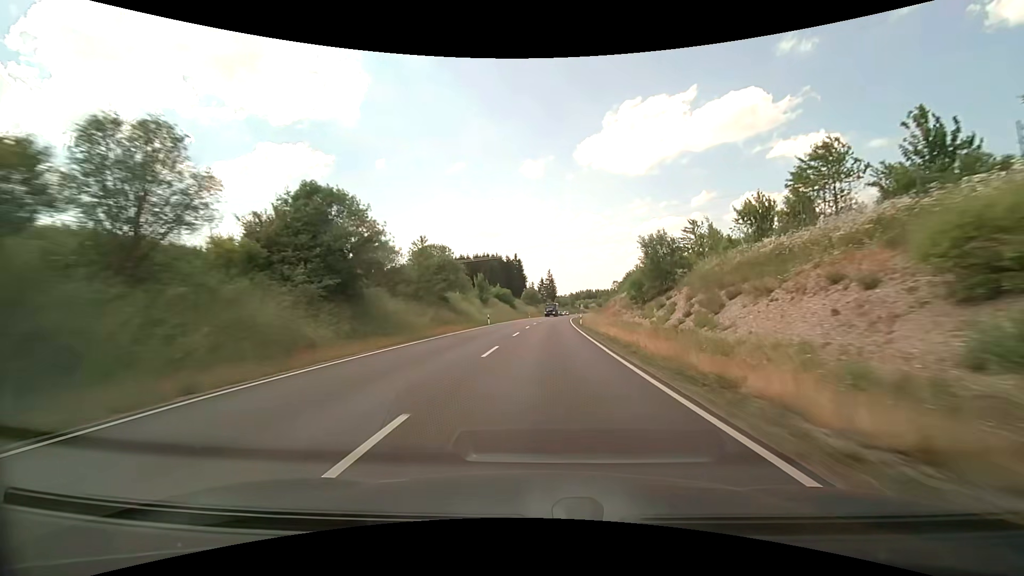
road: primary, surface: asphalt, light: Day
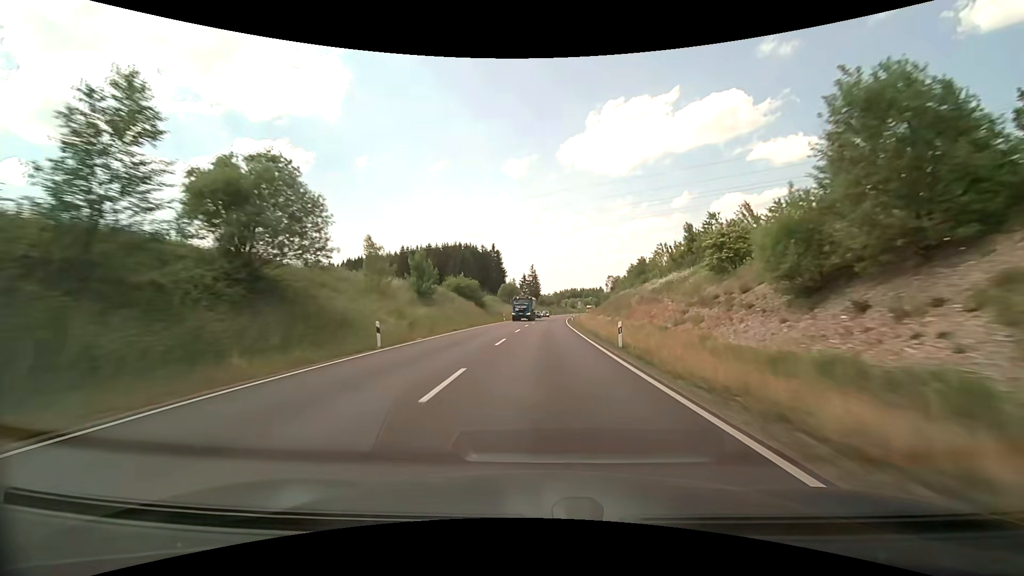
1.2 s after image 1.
(+0.6, +31.2) m; +2°
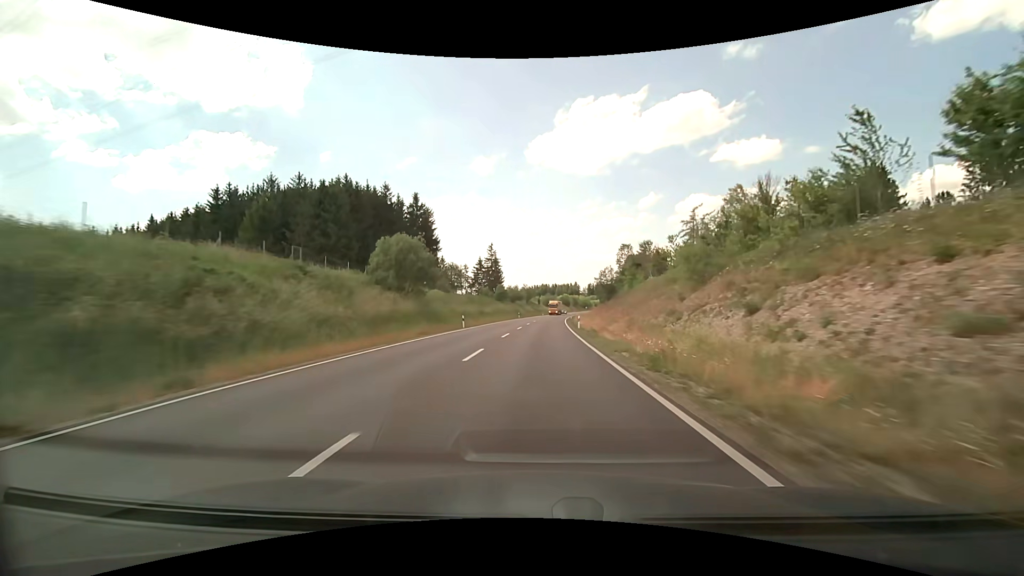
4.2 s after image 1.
(+2.5, +78.5) m; +4°
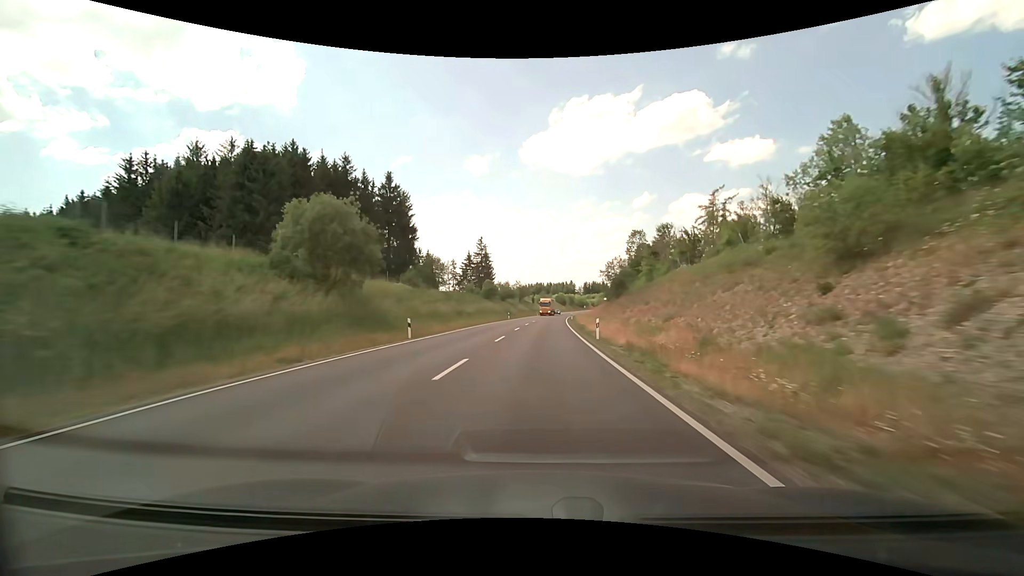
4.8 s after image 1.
(+0.1, +15.7) m; +1°
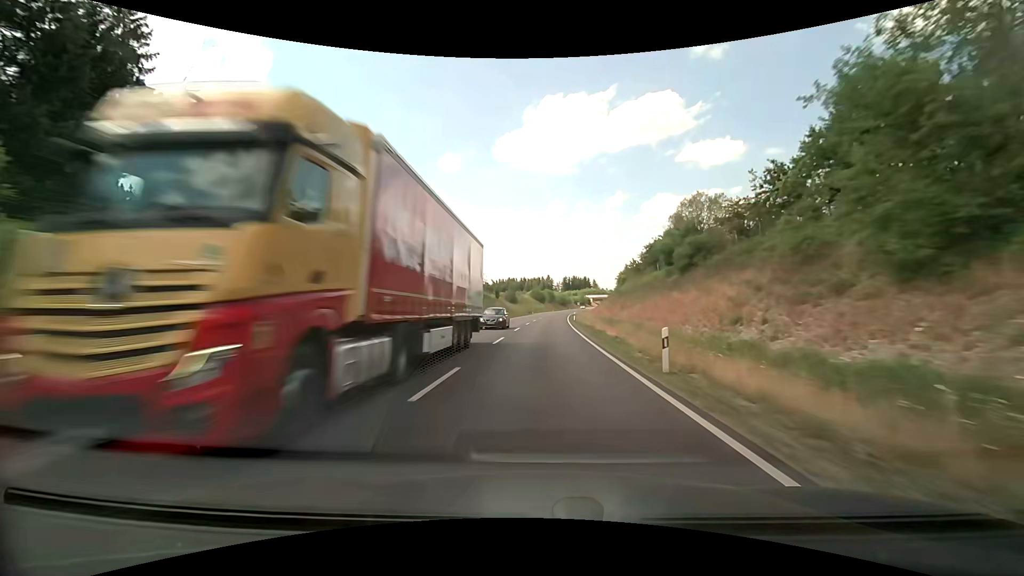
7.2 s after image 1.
(+1.5, +62.5) m; +3°
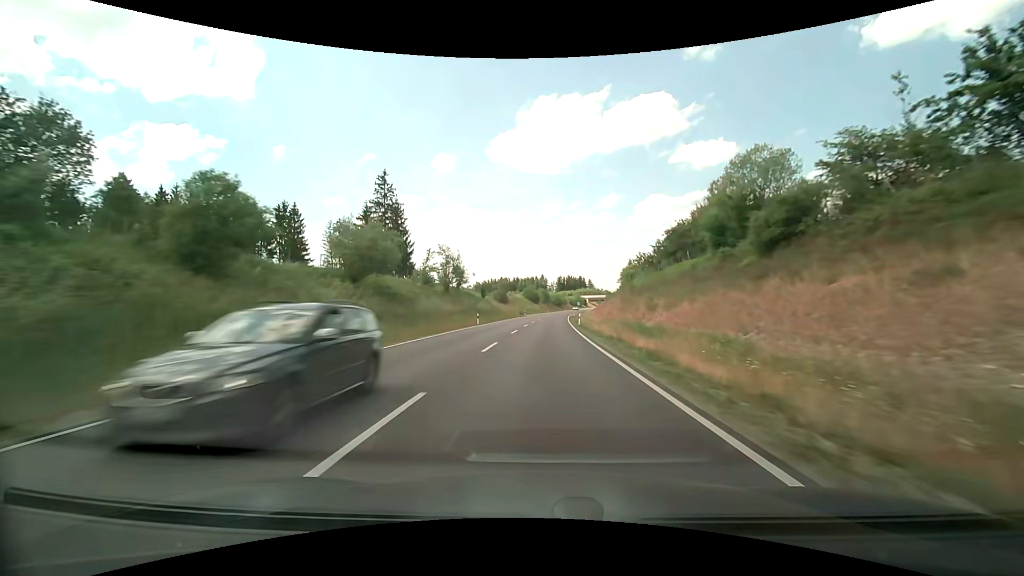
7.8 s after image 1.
(+0.1, +15.6) m; +1°
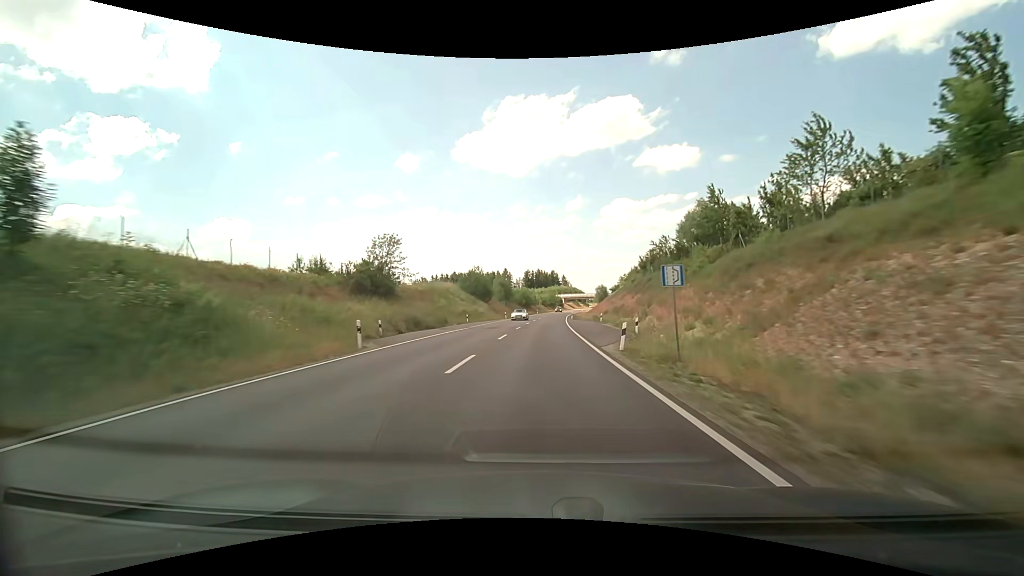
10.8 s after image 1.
(+2.5, +77.6) m; +4°
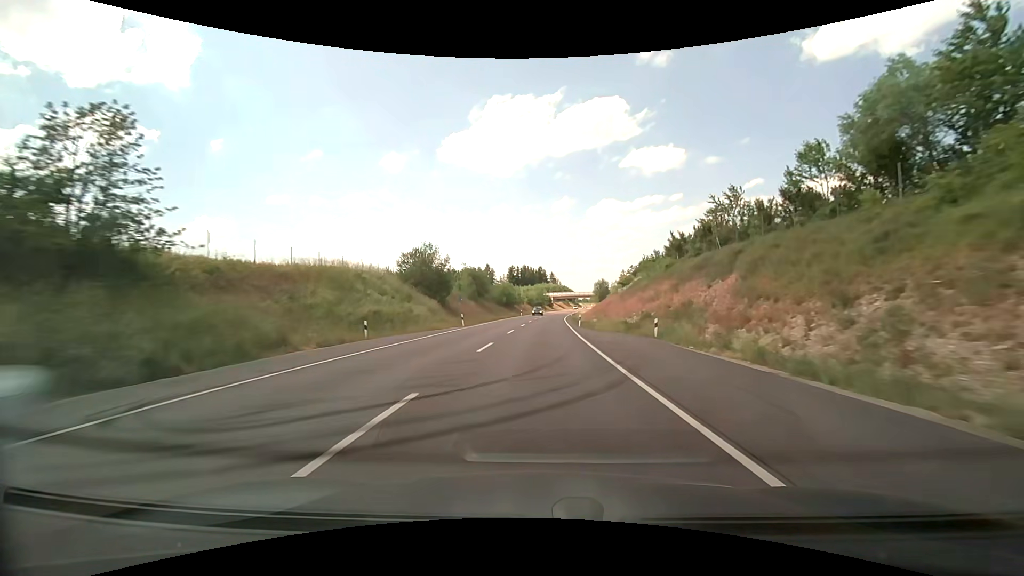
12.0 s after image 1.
(+0.5, +30.9) m; +2°
(0, +10) (0, +20) (0, +30) (+1, +40) (+1, +50) (+2, +60) (+2, +70) (+3, +80) (+4, +90) (+4, +100) m
